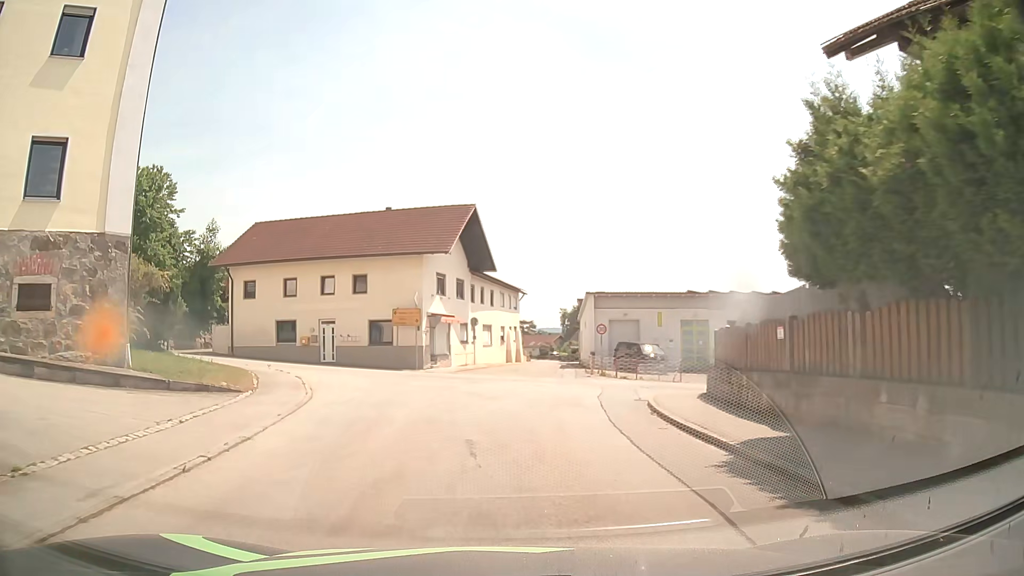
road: tertiary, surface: asphalt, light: Day
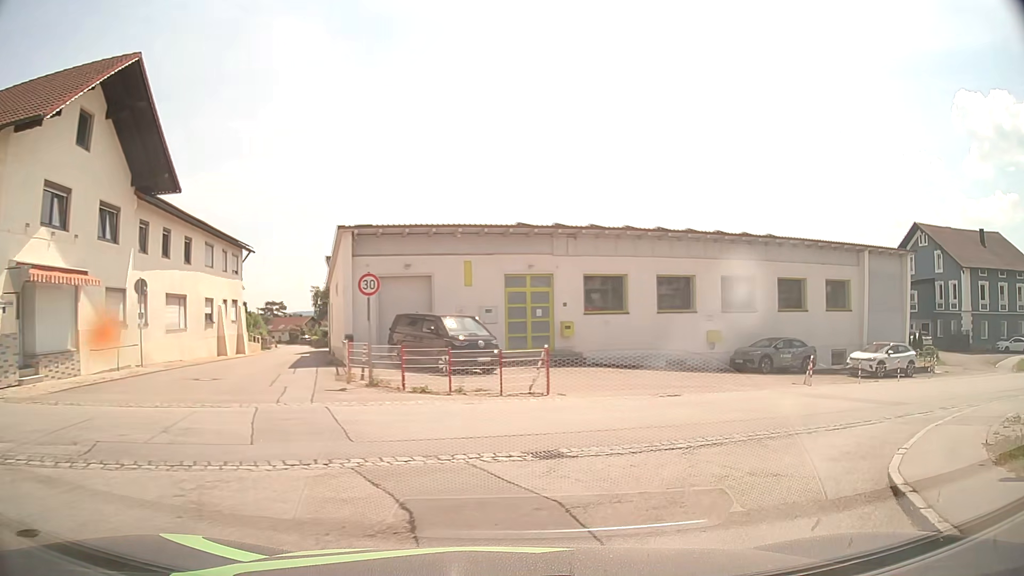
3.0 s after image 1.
(+1.9, +20.2) m; +21°
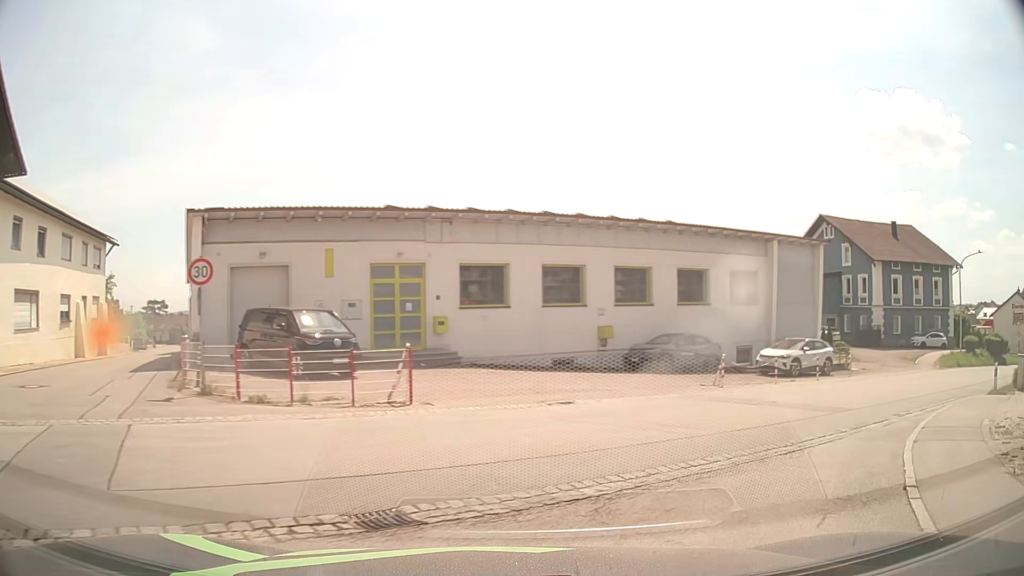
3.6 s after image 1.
(+0.2, +3.0) m; +10°
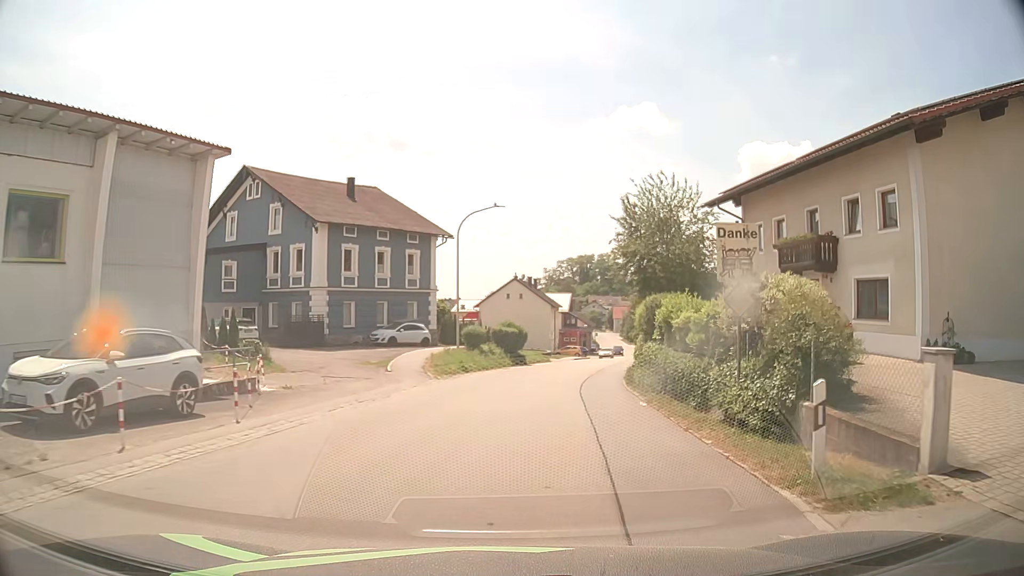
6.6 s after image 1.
(+8.8, +16.8) m; +47°
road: secondary
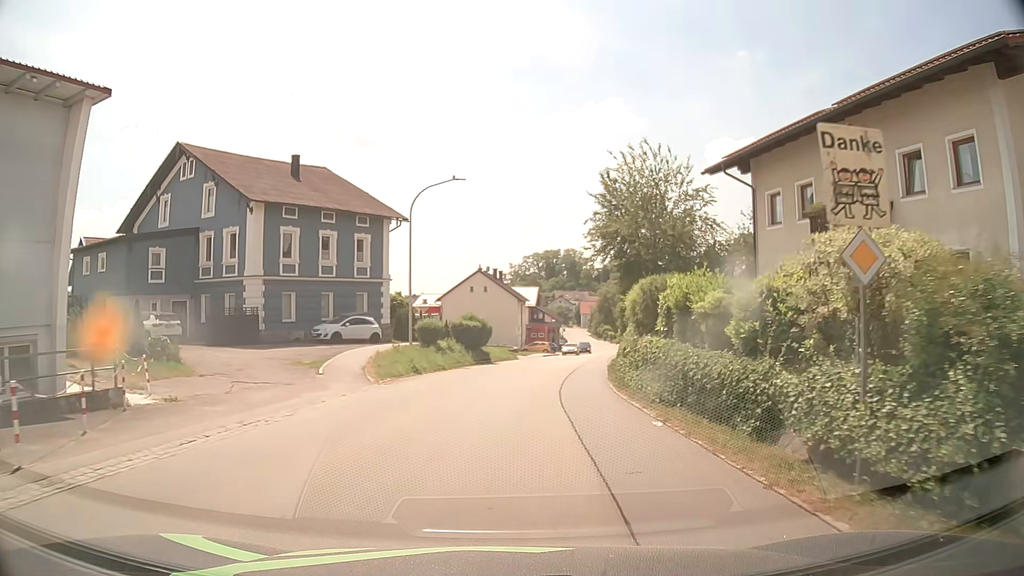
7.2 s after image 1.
(+0.2, +5.5) m; +3°
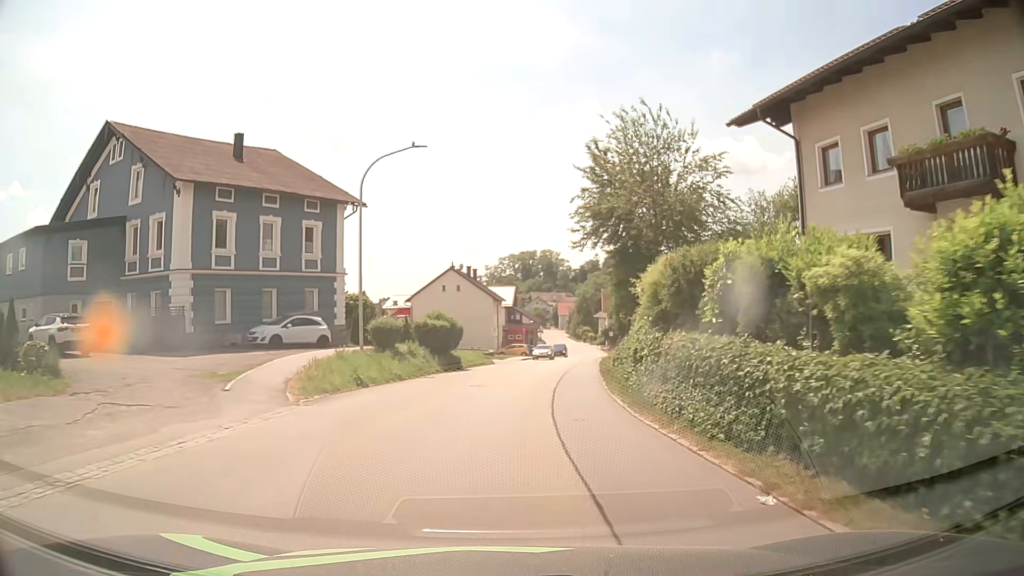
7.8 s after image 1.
(+0.1, +6.1) m; +2°
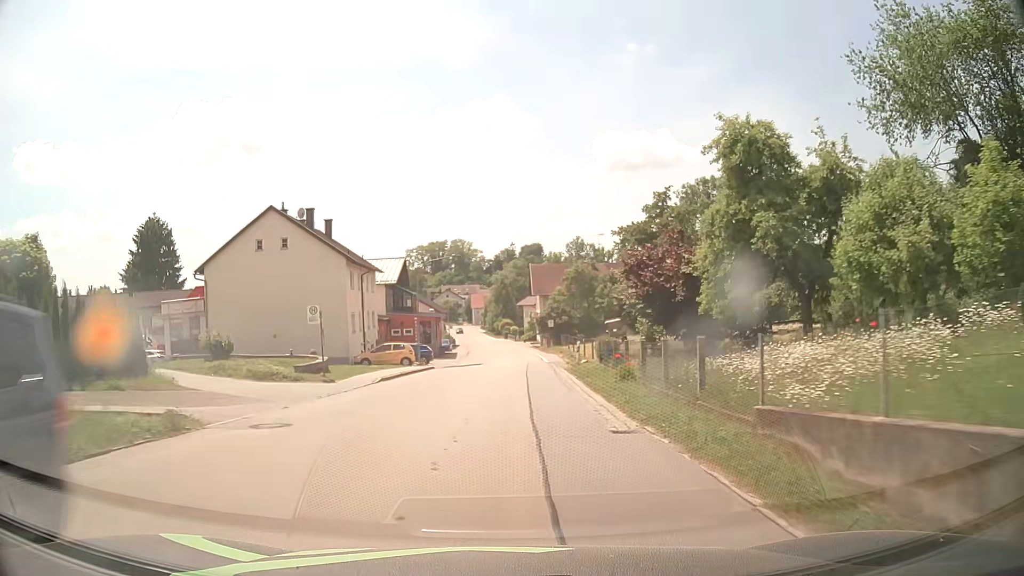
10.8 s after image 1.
(+2.7, +36.4) m; +7°
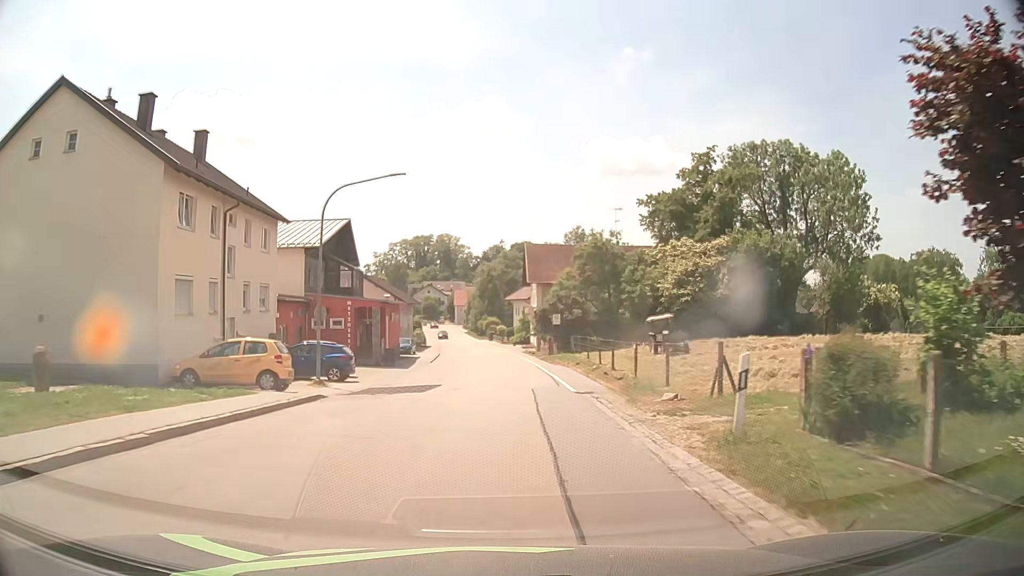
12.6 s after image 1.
(+0.2, +22.7) m; +1°
(0, +10) (0, +20) (0, +30) (0, +40) (0, +50) (-1, +60) (-1, +70) (-2, +80) (-3, +90) (-5, +100) m
